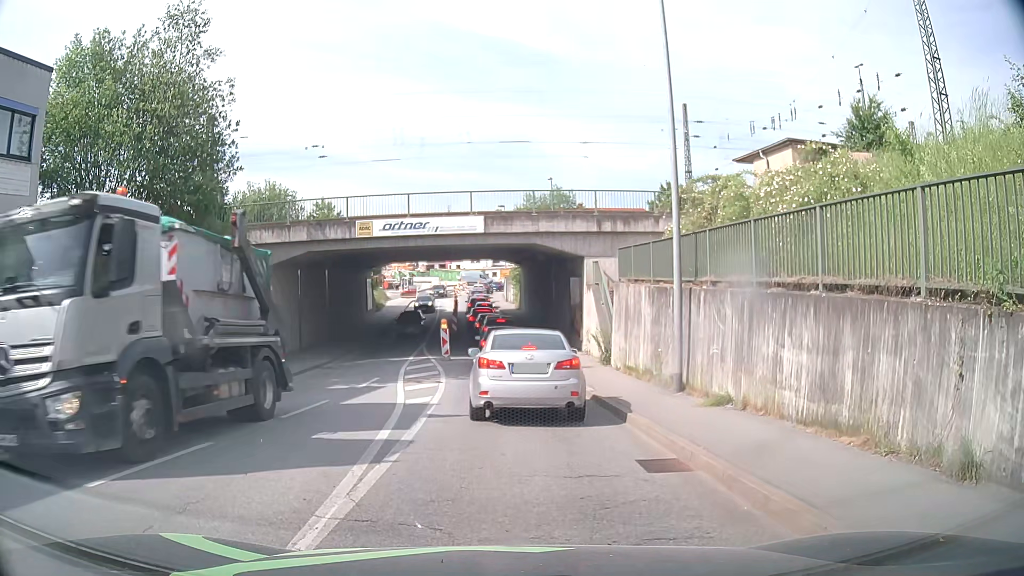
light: Day
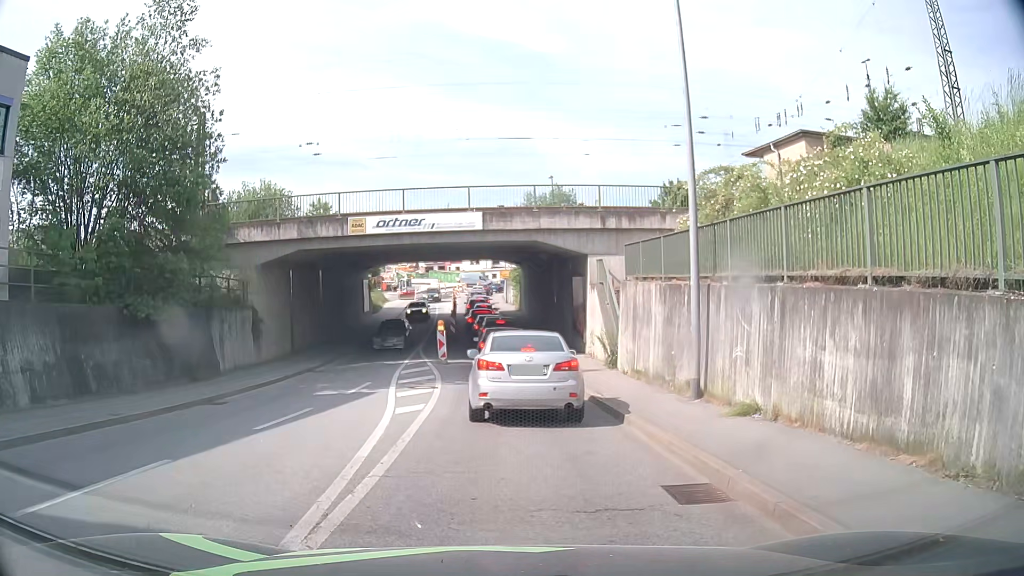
(0.0, +1.3) m; 0°
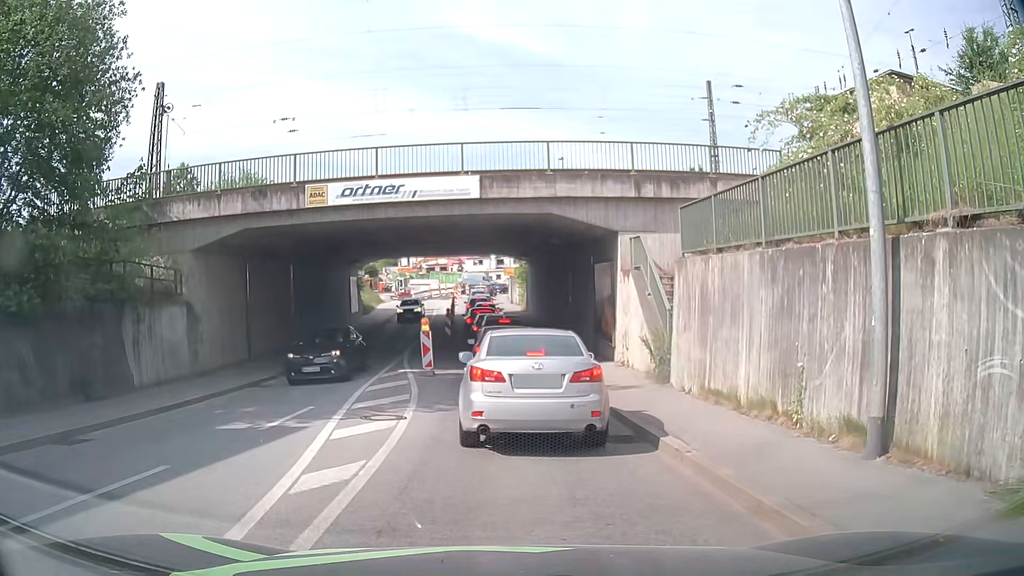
(0.0, +6.2) m; 0°
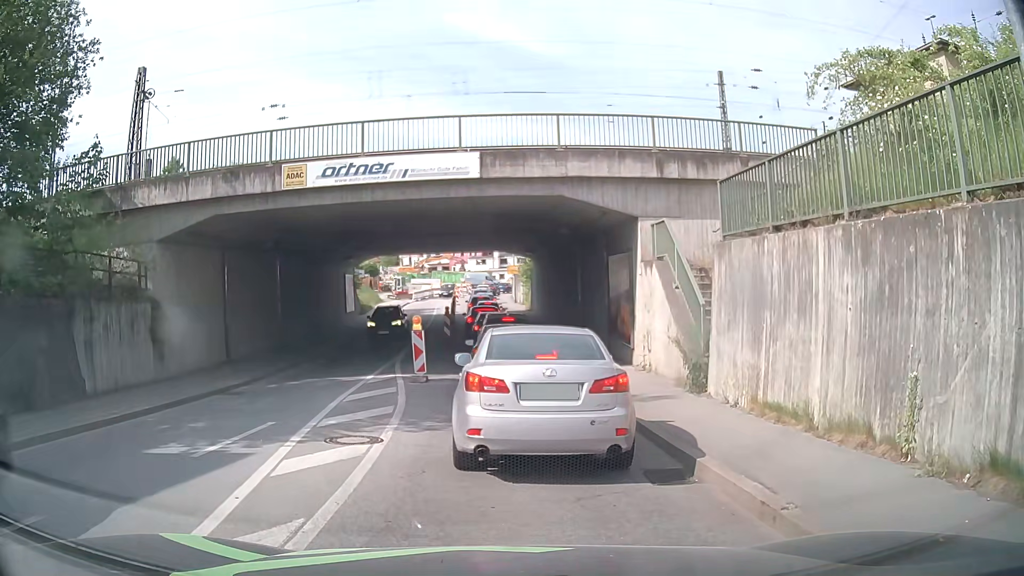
(0.0, +2.4) m; 0°
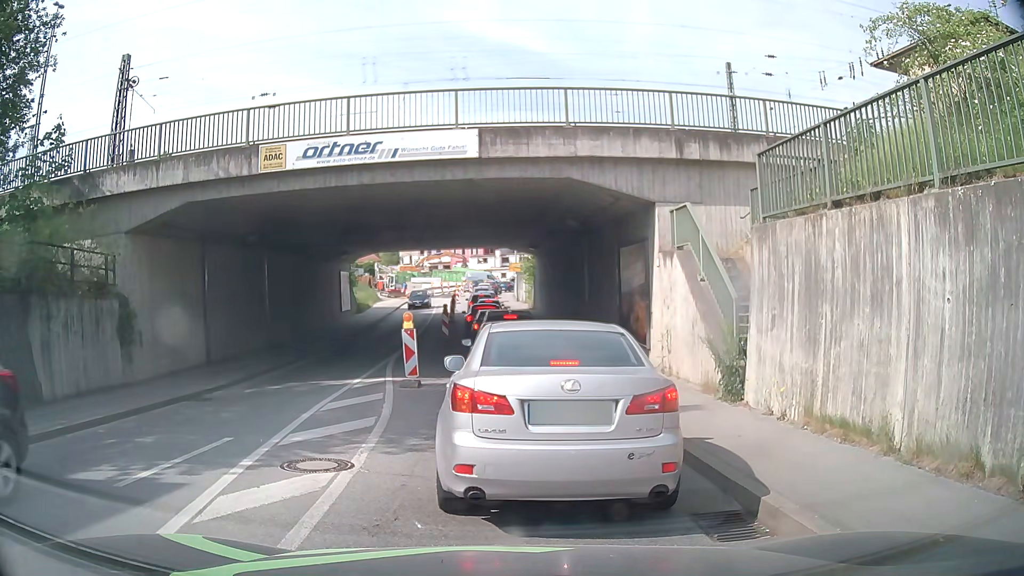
(0.0, +1.8) m; -1°
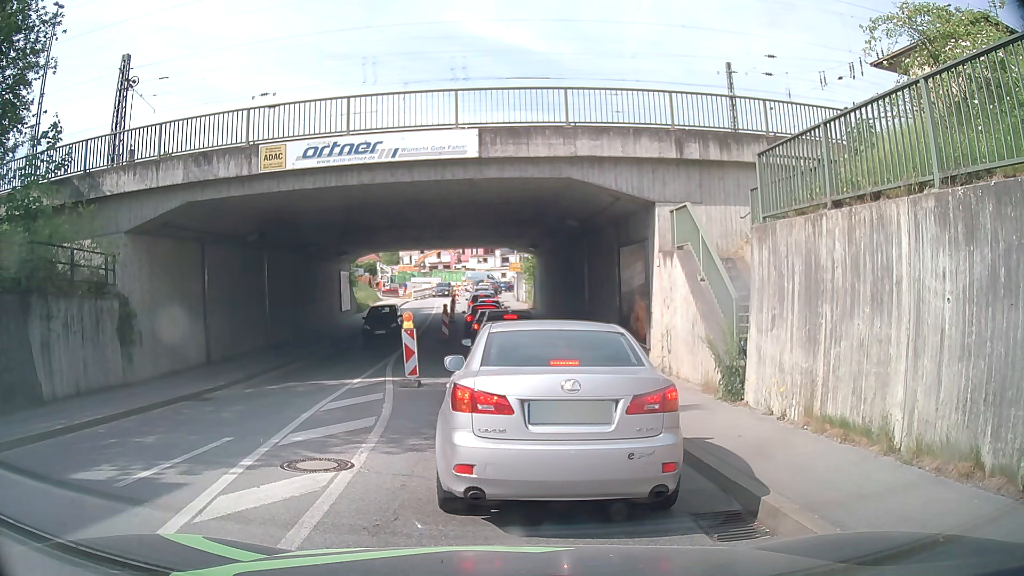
(0.0, 0.0) m; 0°
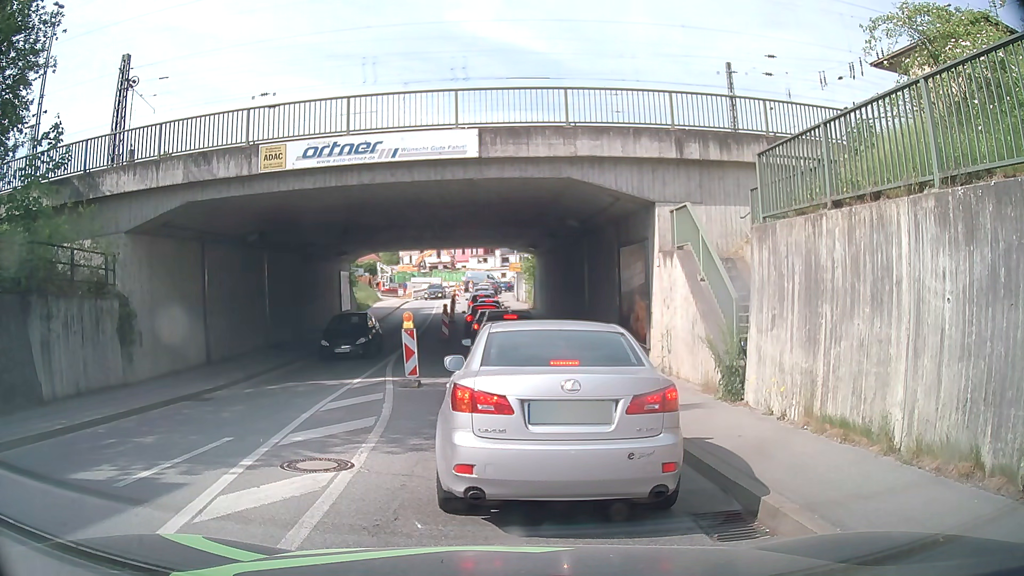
(0.0, 0.0) m; 0°
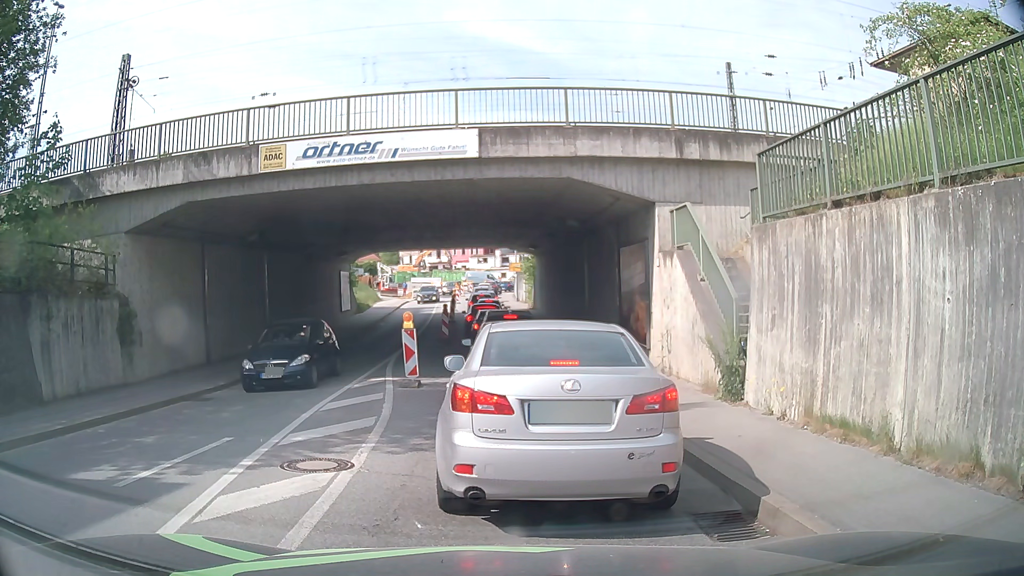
(0.0, 0.0) m; 0°
